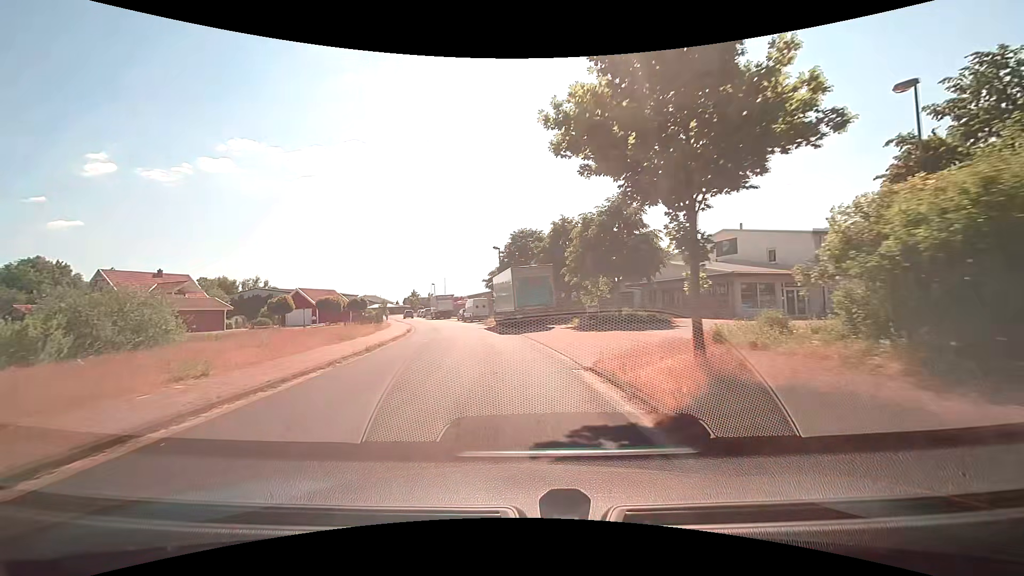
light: Day
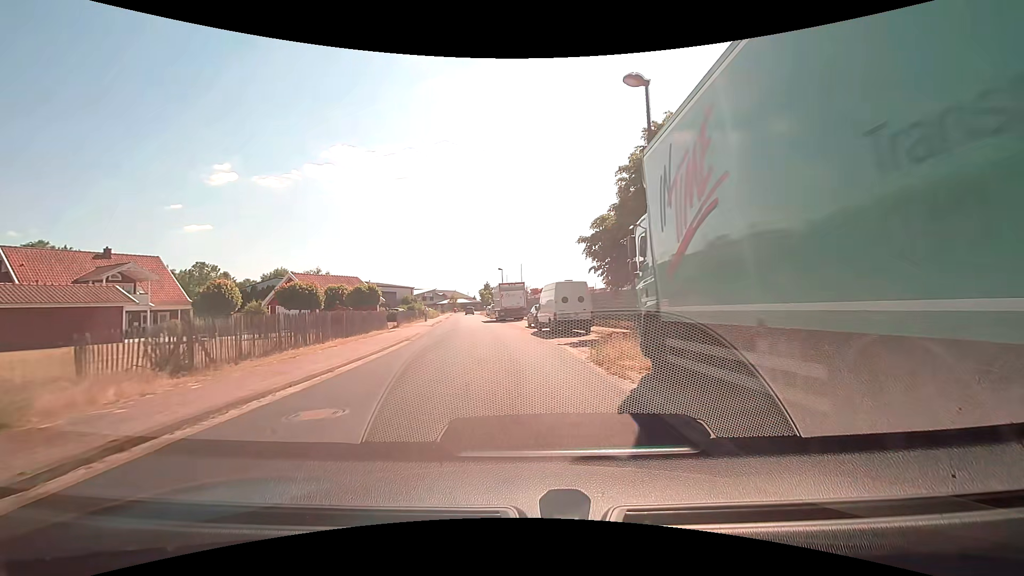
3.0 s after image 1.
(-2.9, +30.3) m; -11°
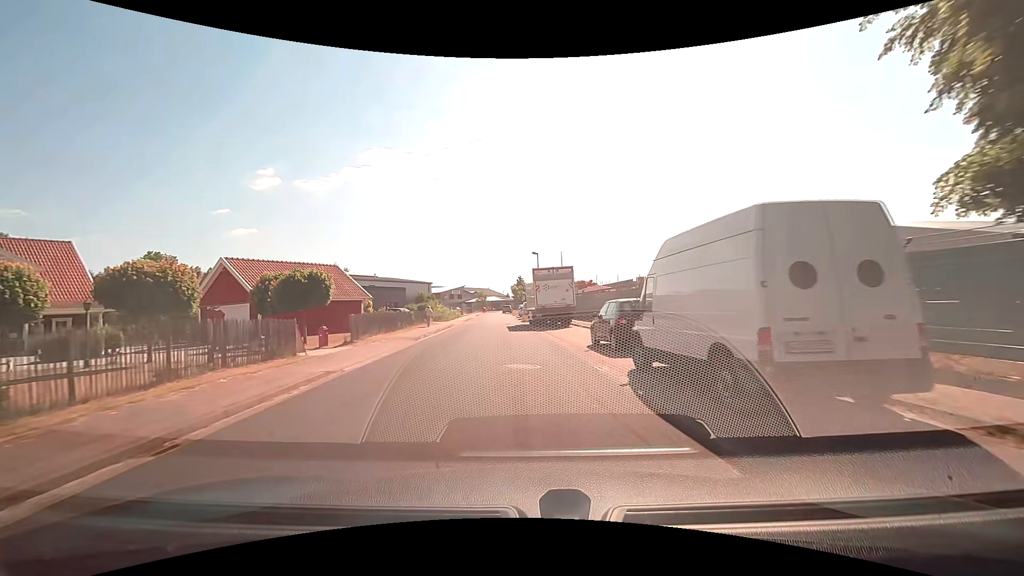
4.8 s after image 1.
(-0.4, +17.7) m; -4°
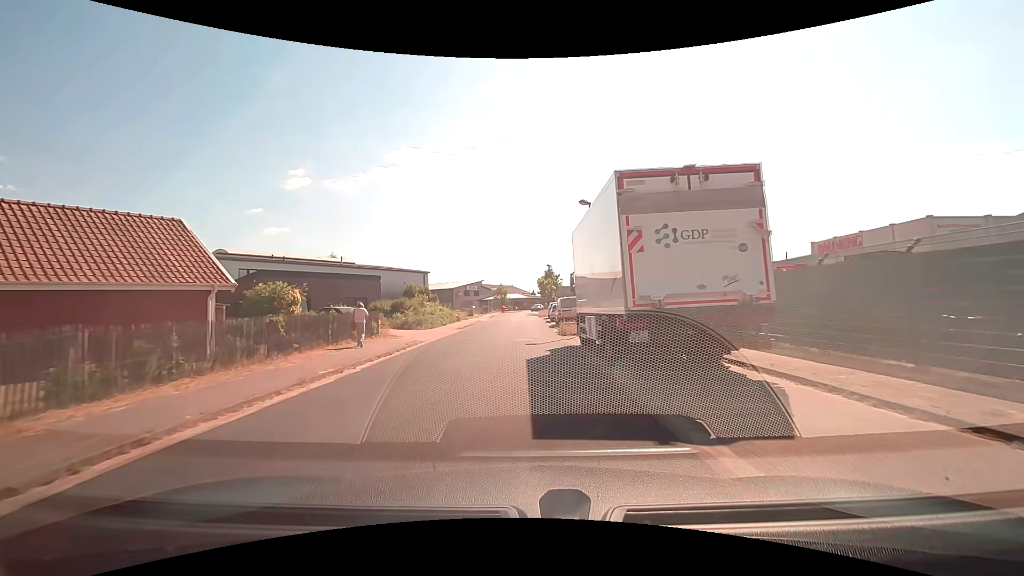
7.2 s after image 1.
(-0.6, +22.6) m; -3°
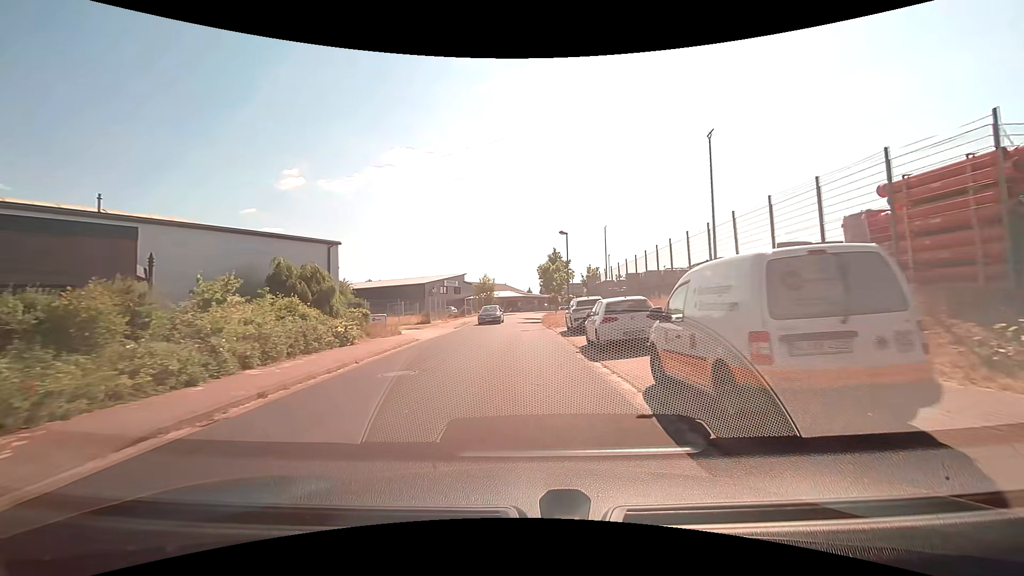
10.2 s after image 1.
(-0.1, +28.0) m; +1°
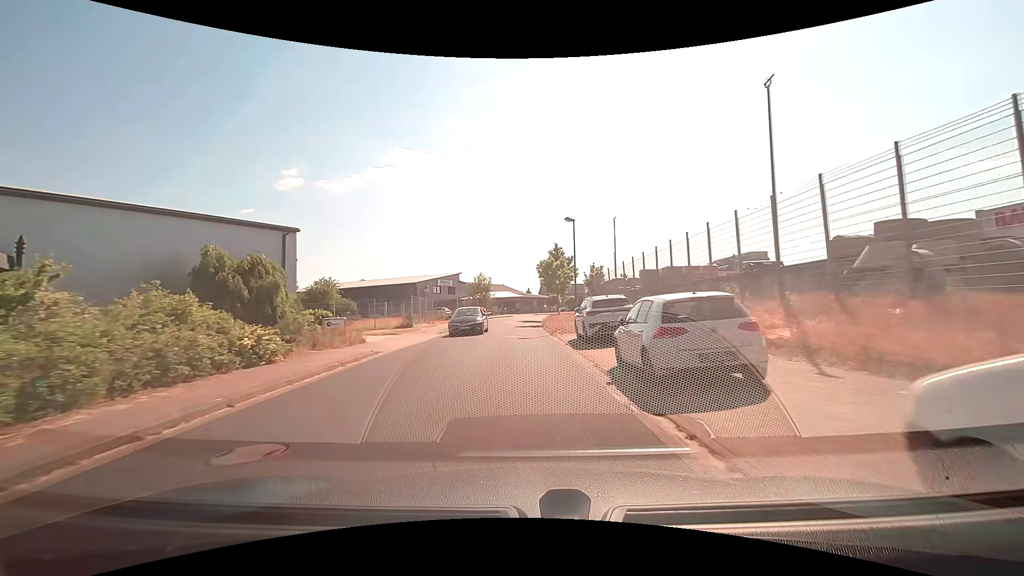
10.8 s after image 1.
(0.0, +5.7) m; 0°
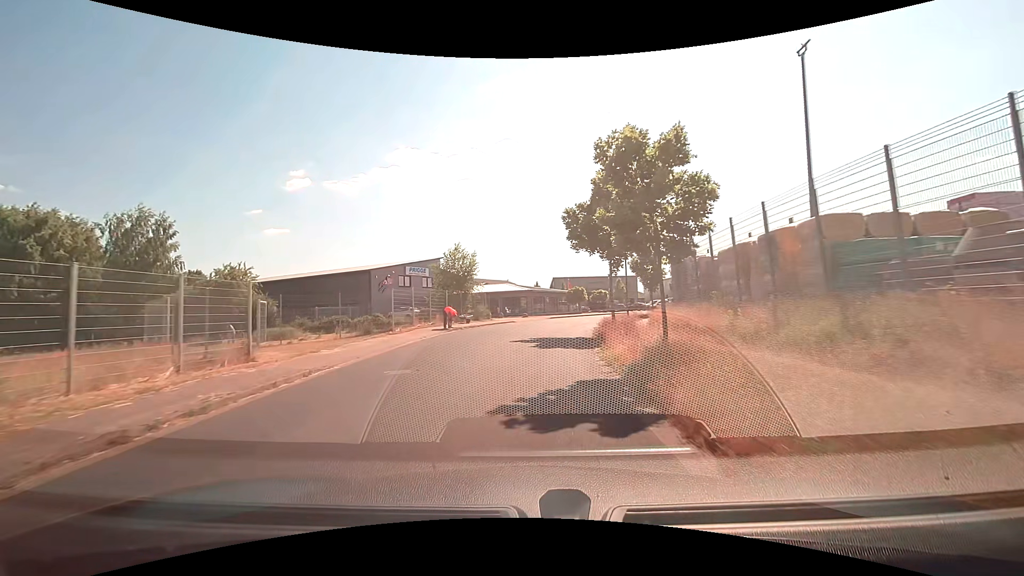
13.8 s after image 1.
(-0.2, +28.3) m; -1°
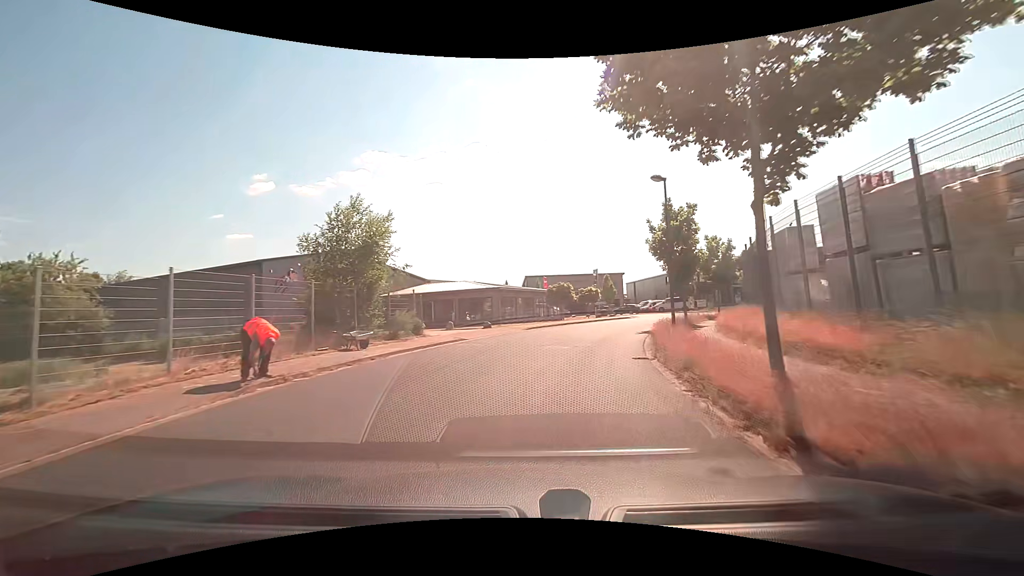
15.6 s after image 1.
(+0.4, +16.8) m; +3°
